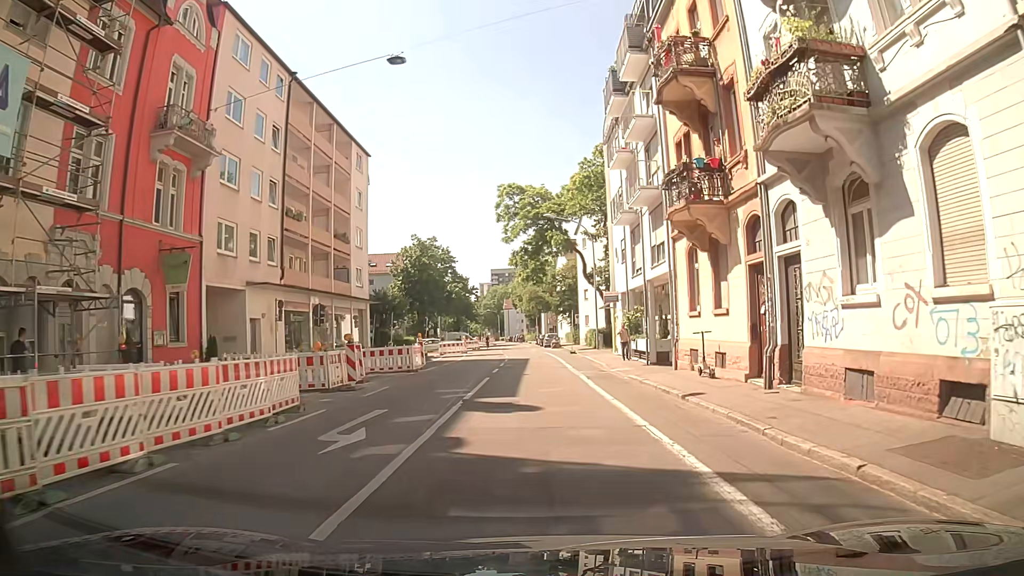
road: residential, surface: asphalt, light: Day
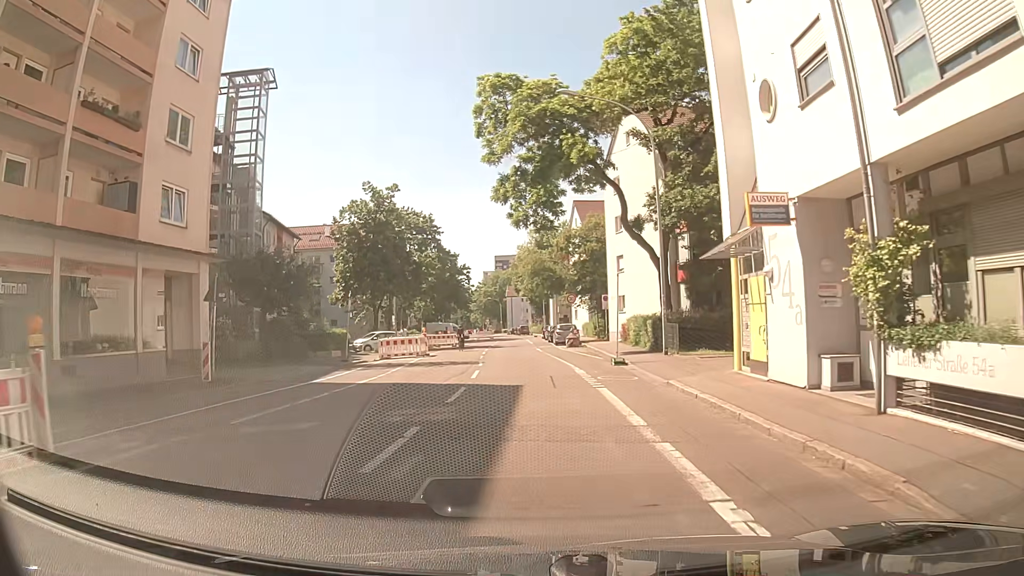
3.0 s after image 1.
(0.0, +25.0) m; +2°
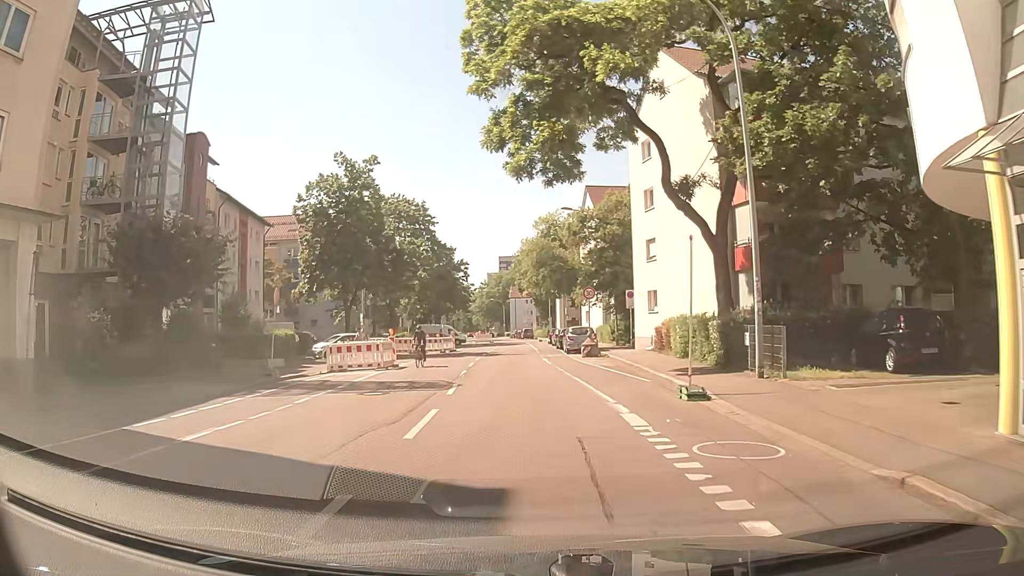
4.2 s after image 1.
(-0.4, +10.0) m; -3°
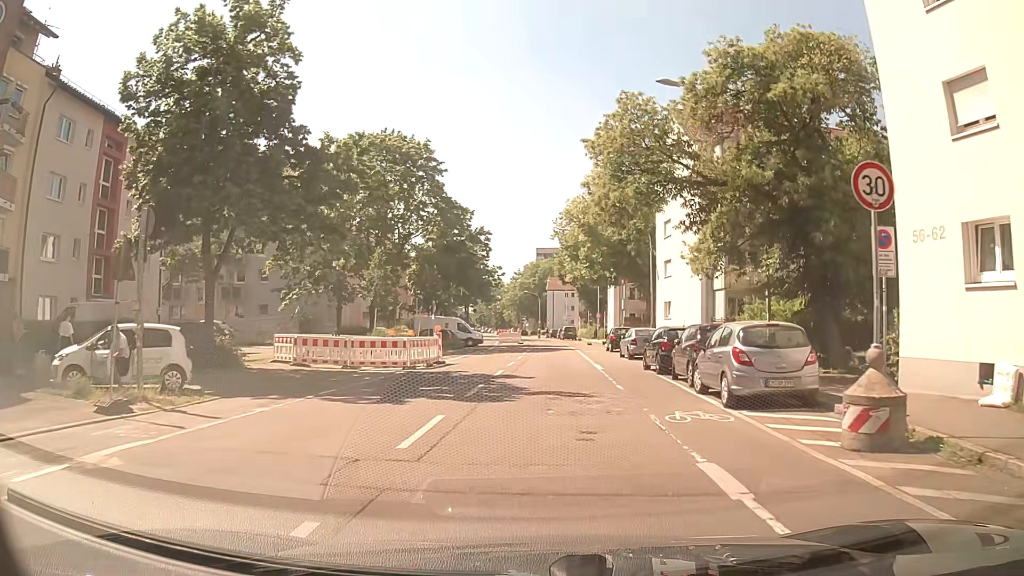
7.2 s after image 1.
(-0.8, +24.9) m; -3°
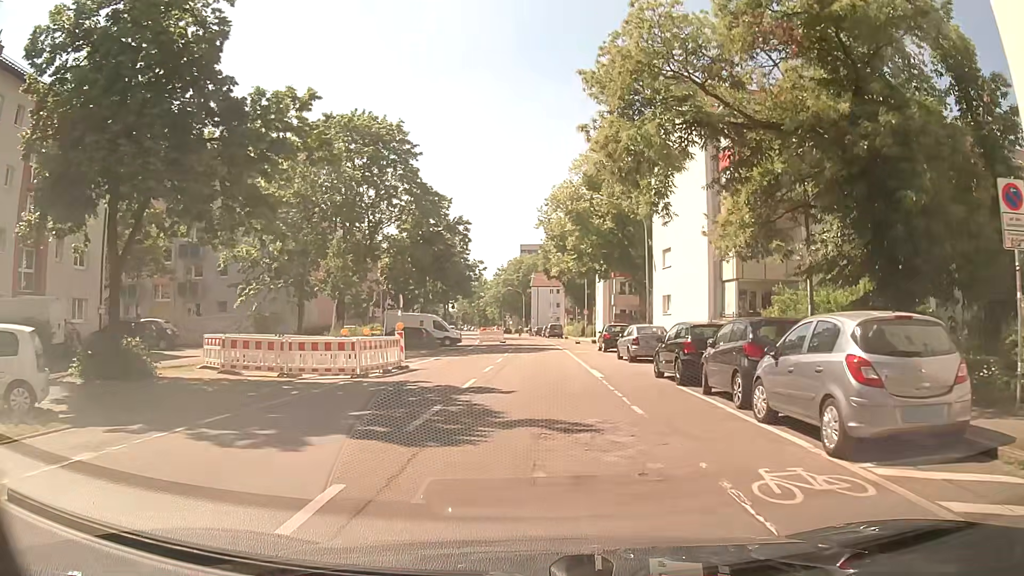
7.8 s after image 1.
(+0.1, +4.9) m; 0°
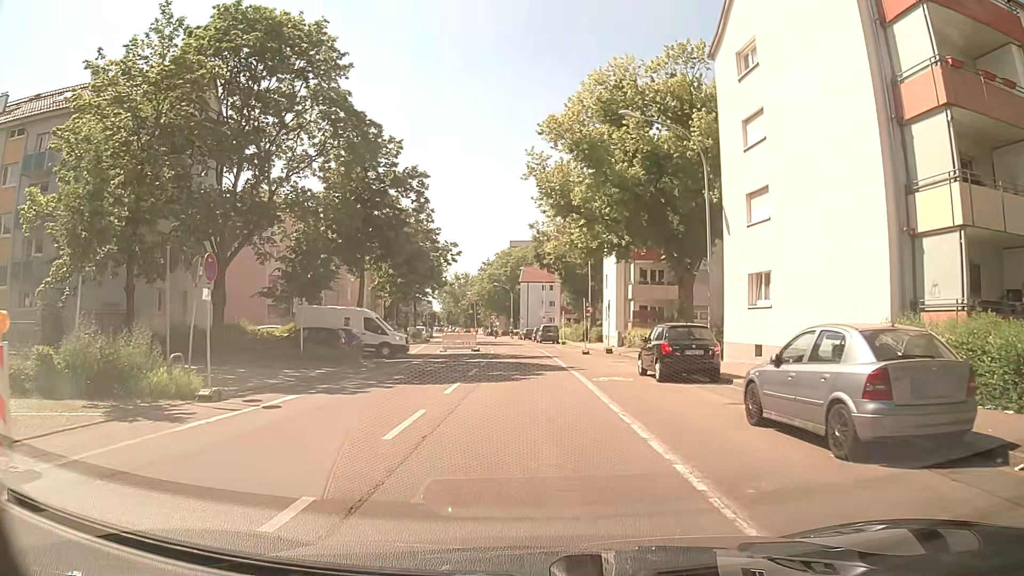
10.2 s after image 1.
(+0.4, +18.2) m; +1°
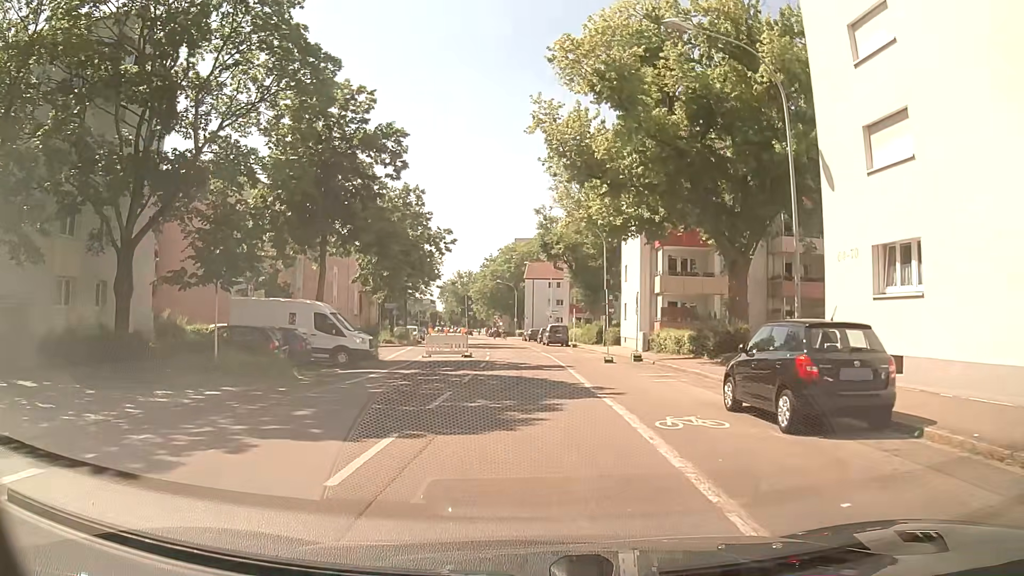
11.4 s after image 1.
(+0.1, +8.6) m; +1°
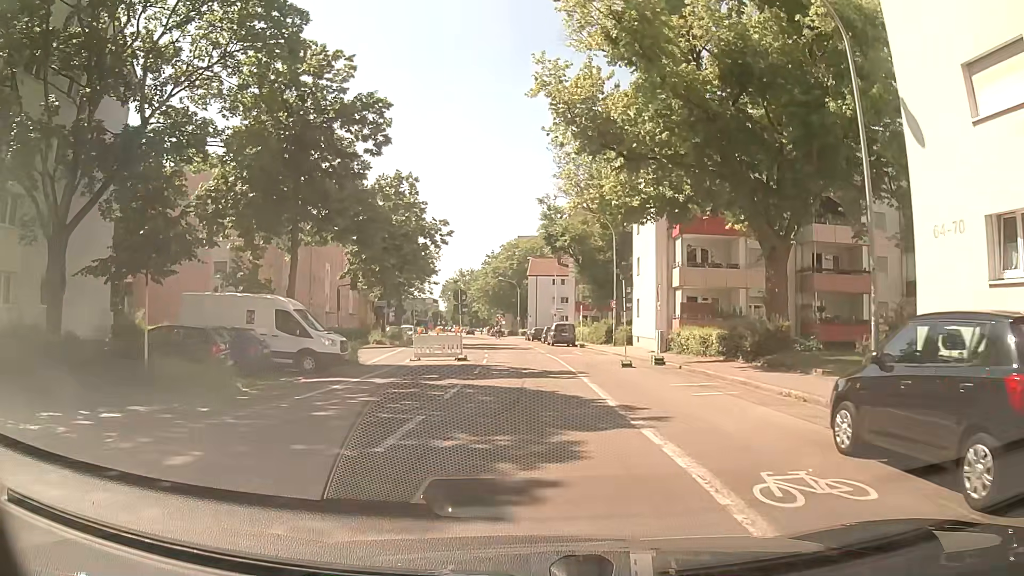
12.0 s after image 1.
(0.0, +4.3) m; -1°
(0, +10) (0, +20) (0, +30) (-1, +40) (-1, +50) (-2, +60) (-3, +70) (-4, +80) (-5, +90) (-6, +100) m
